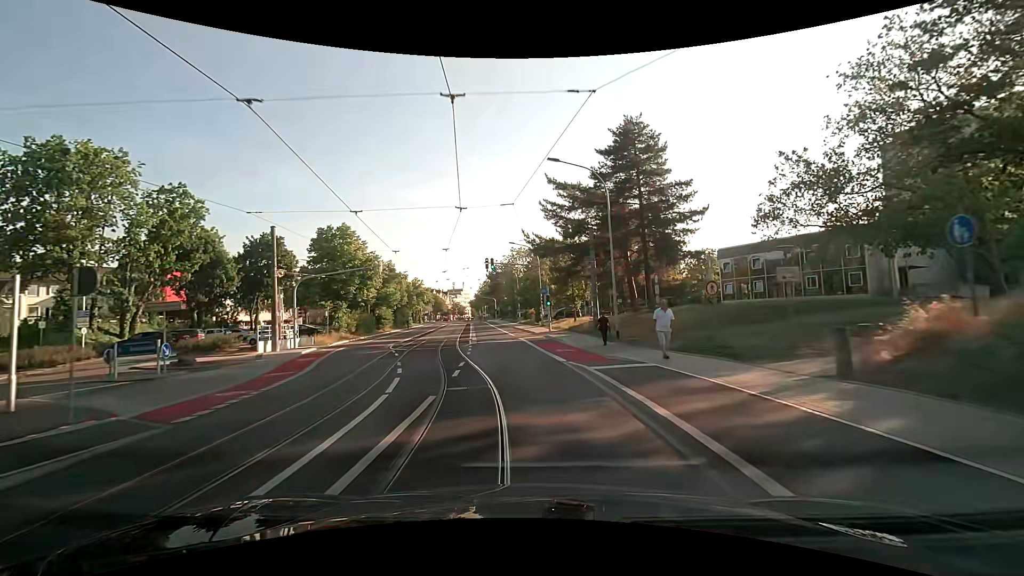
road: secondary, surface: asphalt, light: Day
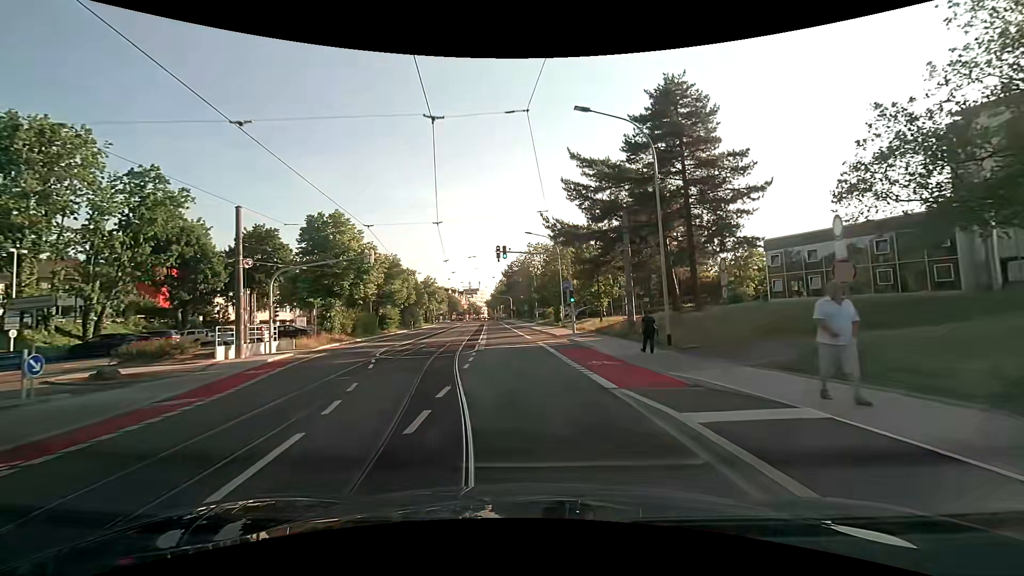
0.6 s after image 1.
(+0.1, +6.6) m; -1°
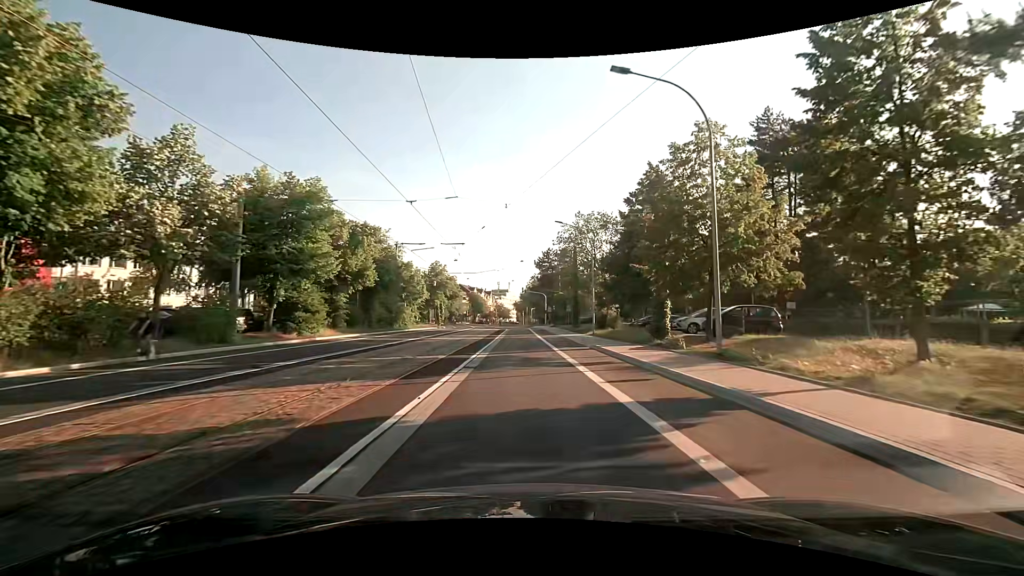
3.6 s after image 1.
(-1.6, +33.8) m; -2°
(0, +10) (-1, +20) (-1, +30) (-1, +40) (-2, +50) (-2, +60) (-3, +70) (-4, +80) (-6, +90) (-9, +99) m
